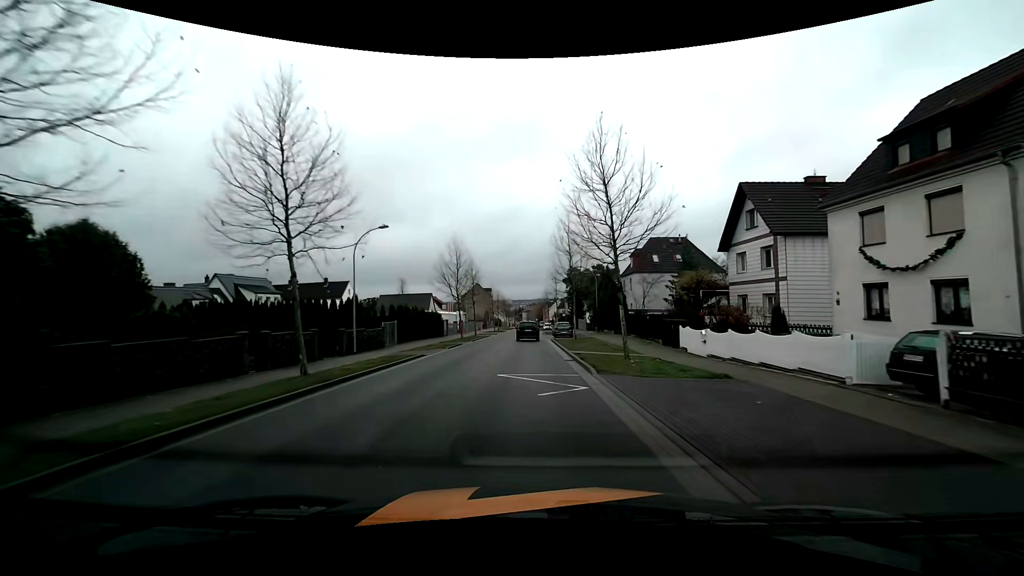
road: tertiary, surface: asphalt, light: Day
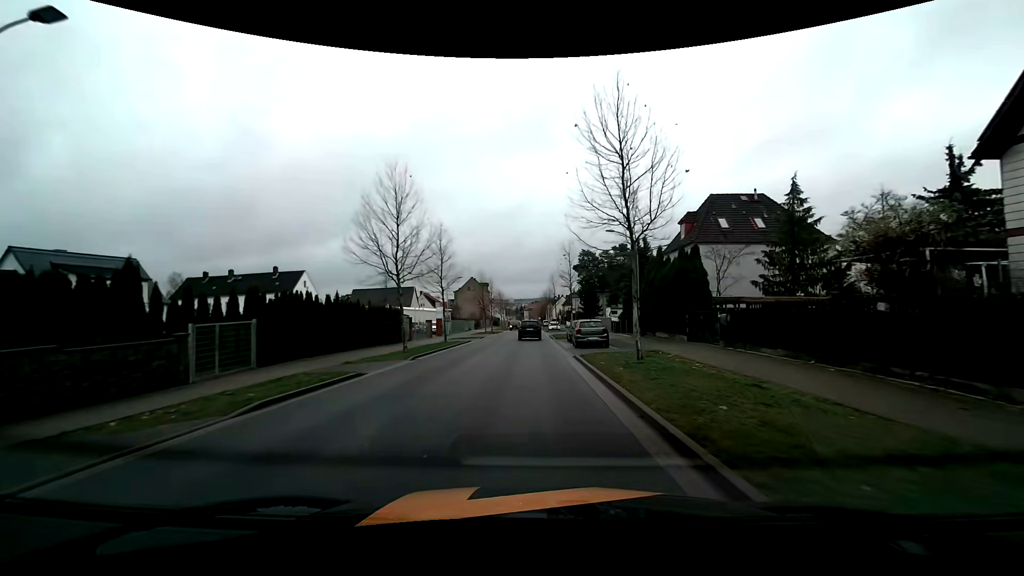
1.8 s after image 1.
(0.0, +21.3) m; 0°
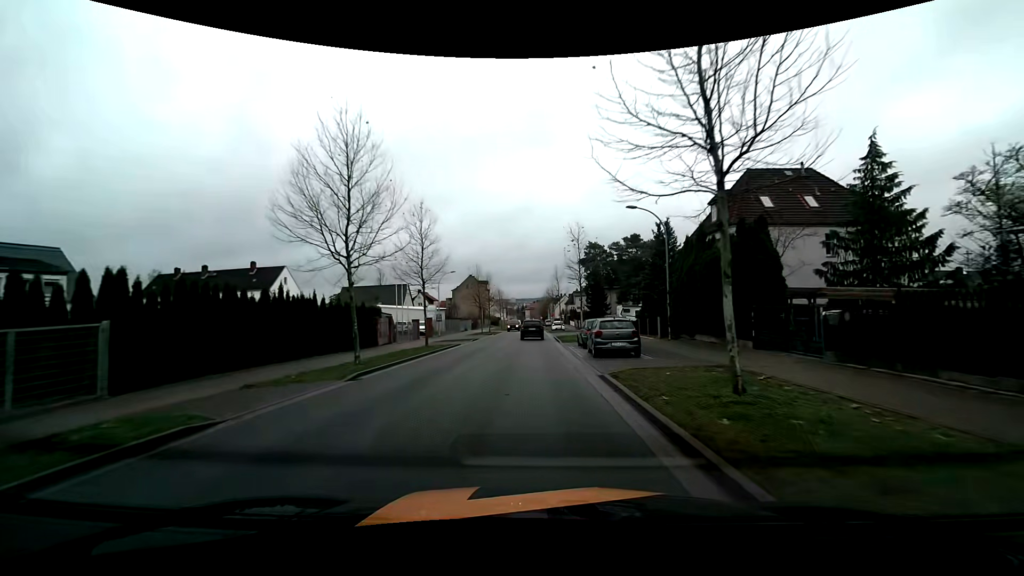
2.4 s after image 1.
(0.0, +7.1) m; 0°
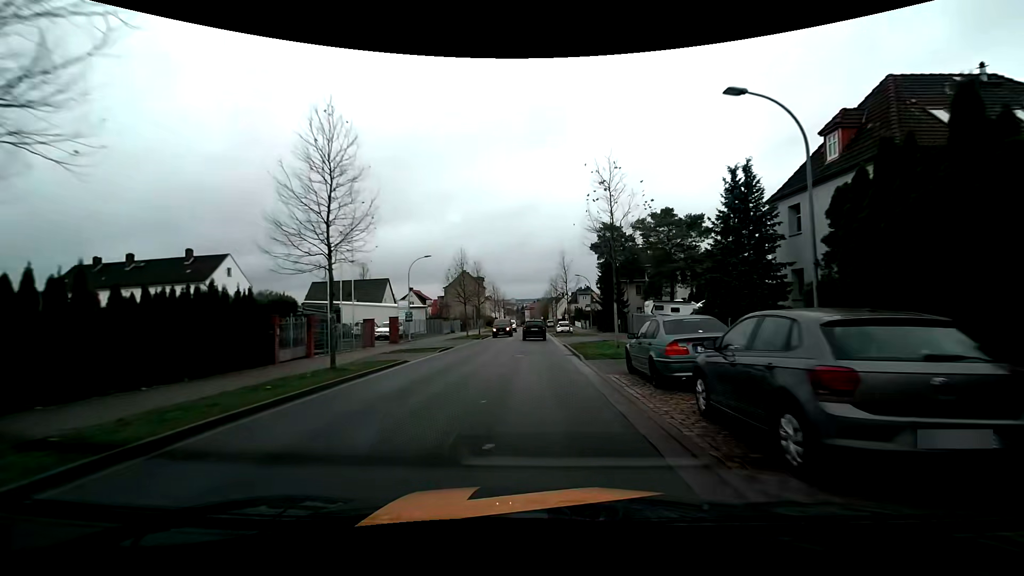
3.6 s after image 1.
(0.0, +14.2) m; 0°
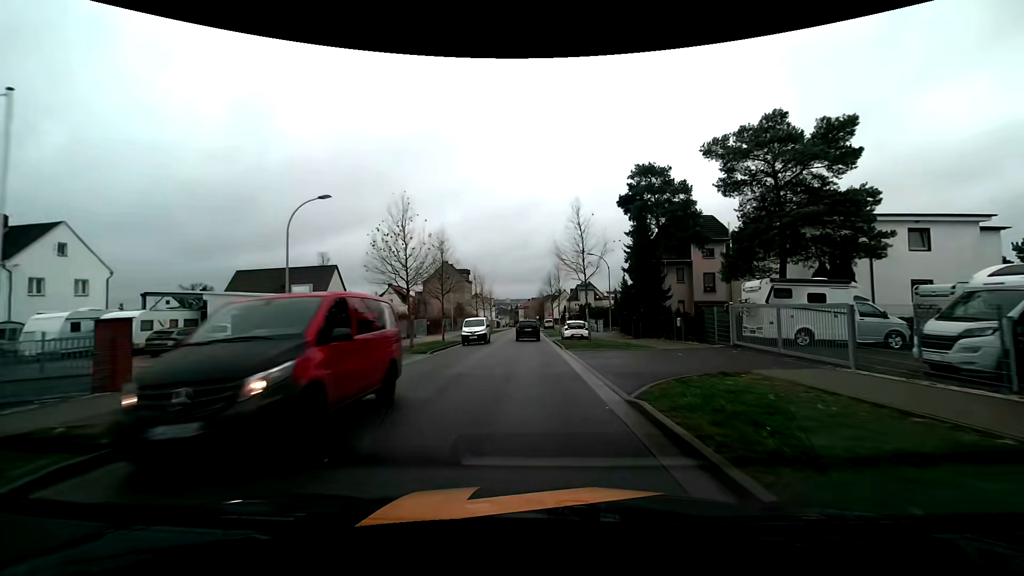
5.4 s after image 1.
(+0.1, +21.1) m; +1°
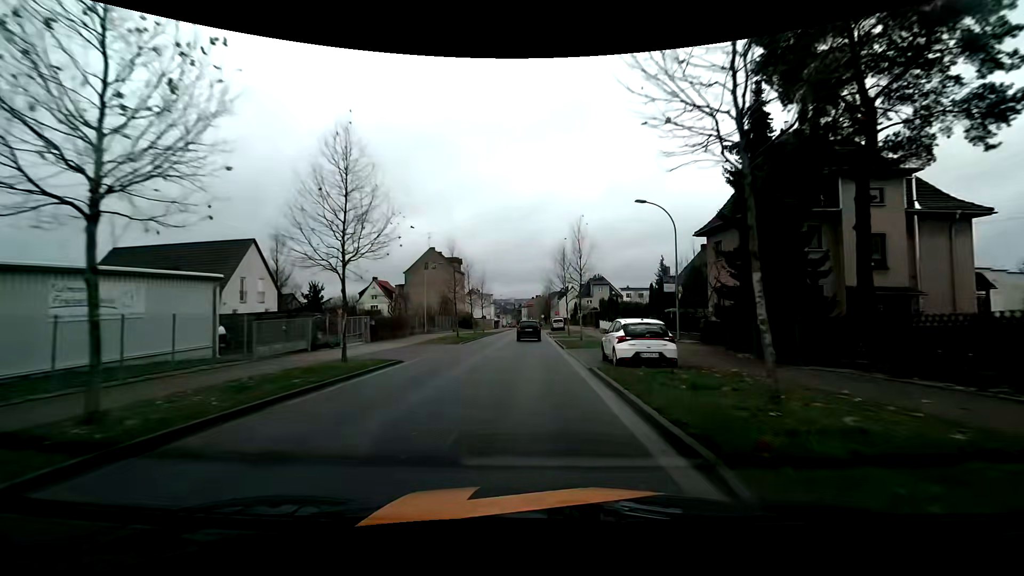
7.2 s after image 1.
(-0.2, +21.0) m; -1°
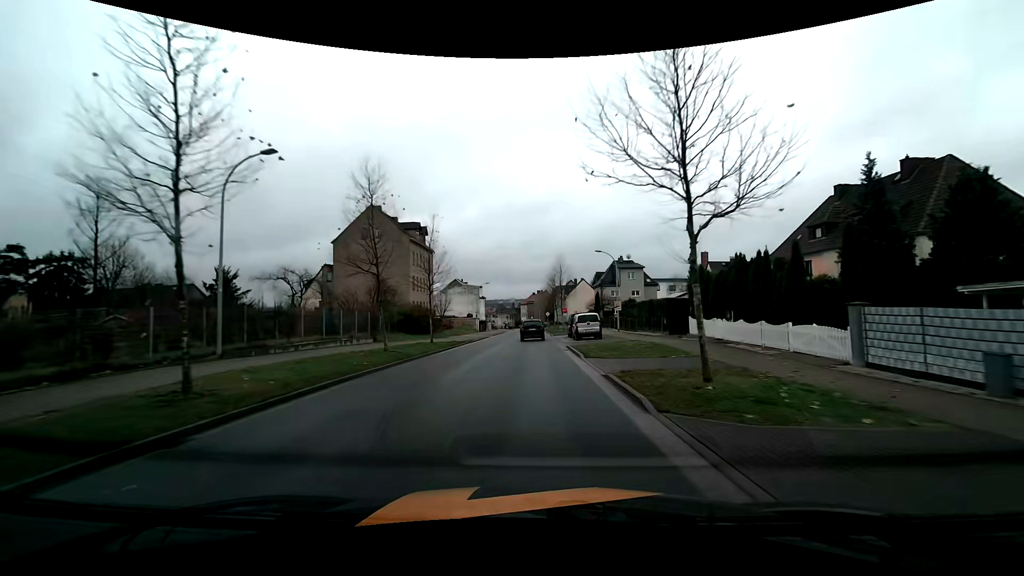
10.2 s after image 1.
(+0.2, +35.5) m; 0°
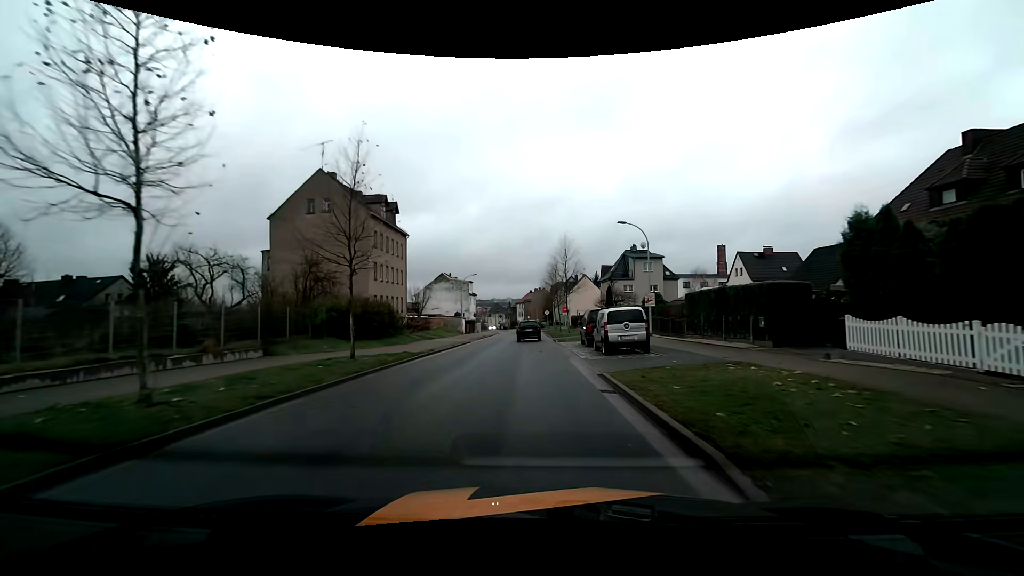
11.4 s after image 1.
(0.0, +13.8) m; 0°
(0, +10) (0, +20) (0, +30) (0, +40) (0, +50) (0, +60) (0, +70) (0, +80) (0, +90) (0, +100) m
